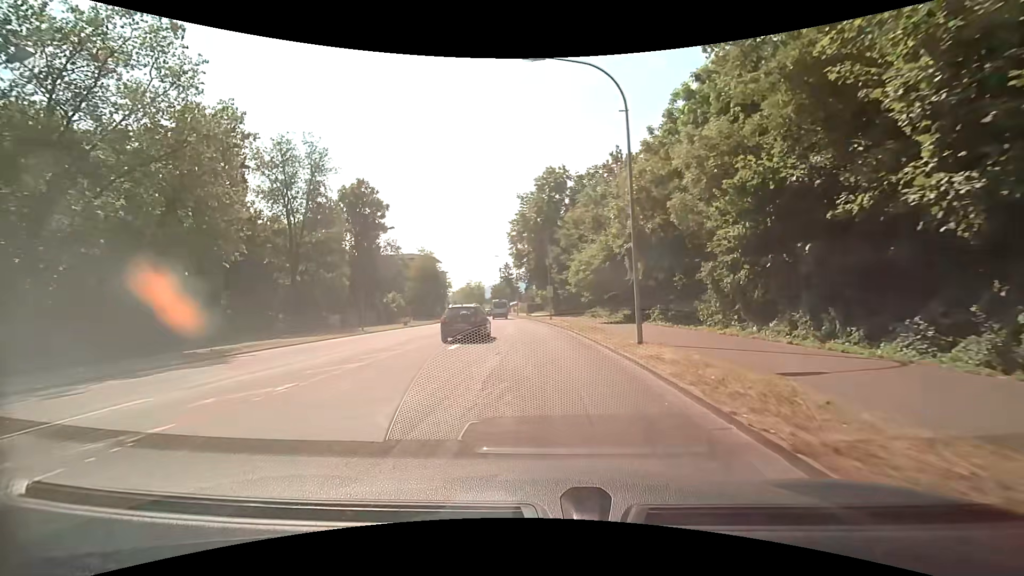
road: secondary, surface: asphalt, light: Day
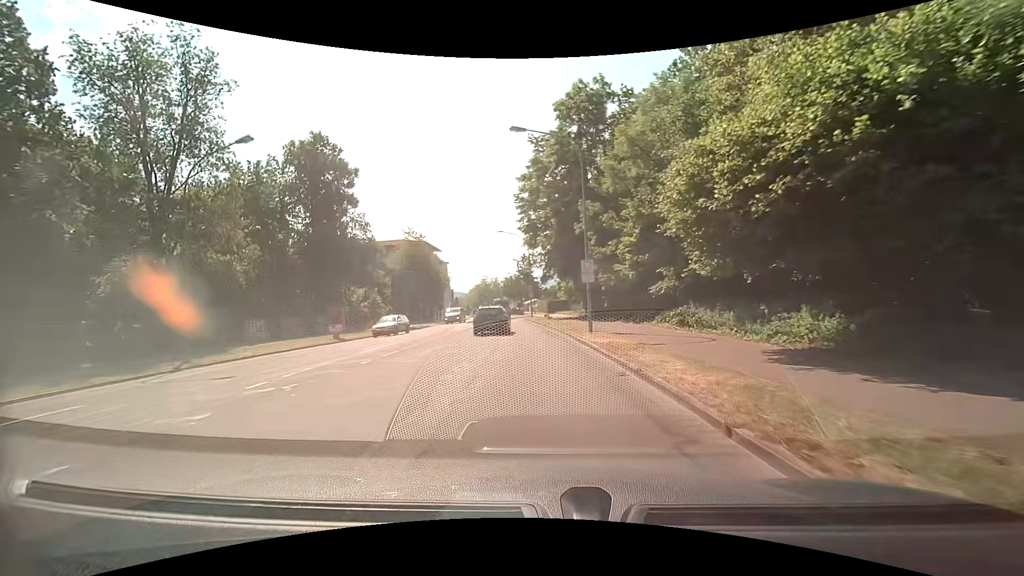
(-0.3, +24.9) m; -3°
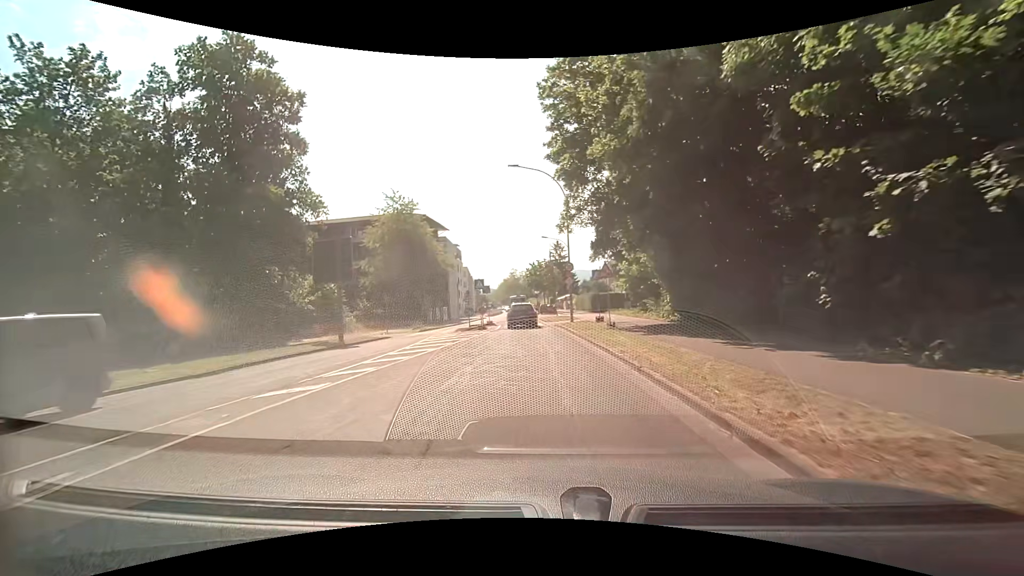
(-0.7, +24.8) m; -3°
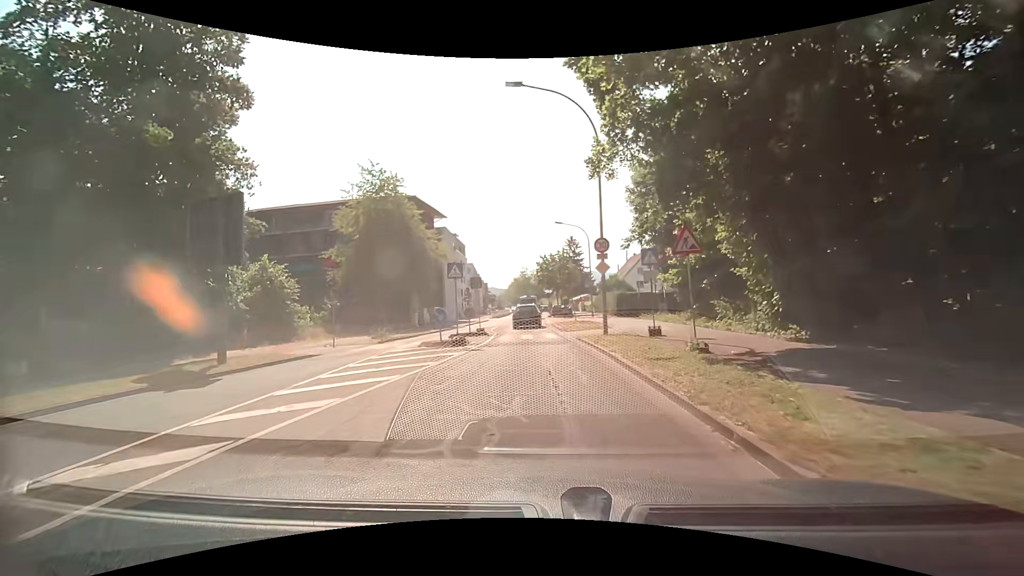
(-0.2, +11.3) m; -2°
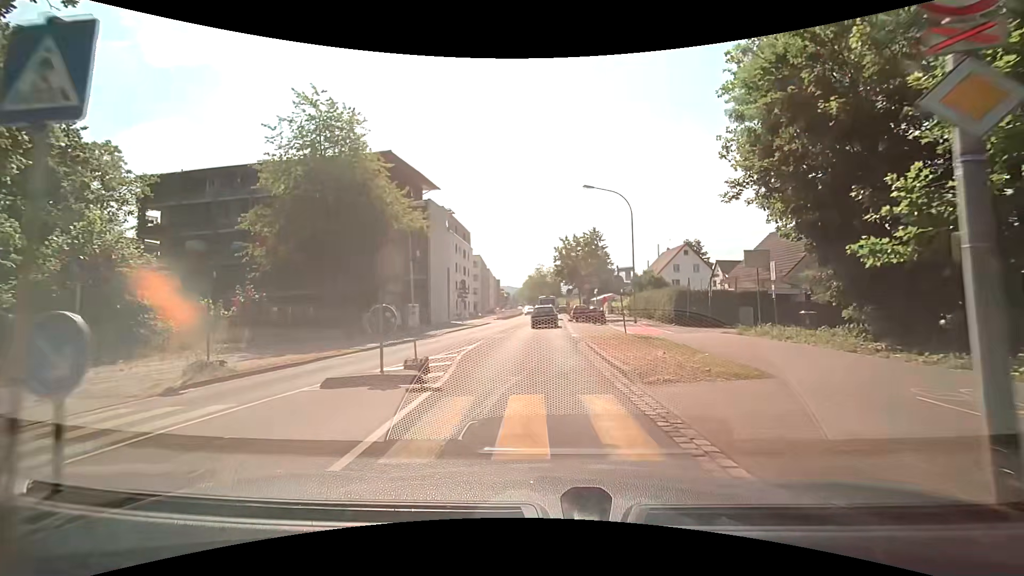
(-0.3, +15.3) m; -3°
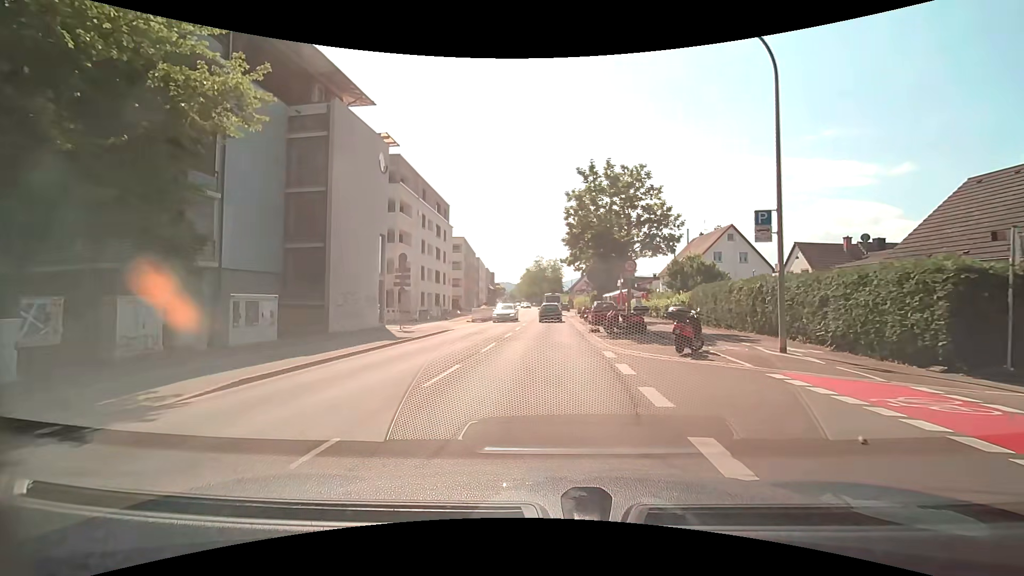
(+0.3, +20.9) m; +2°
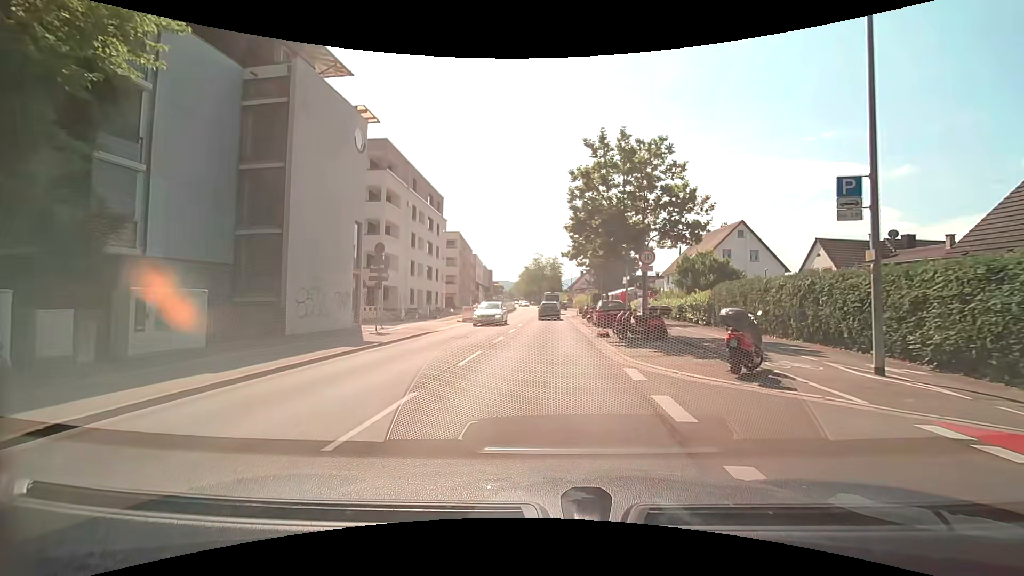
(0.0, +3.8) m; -1°
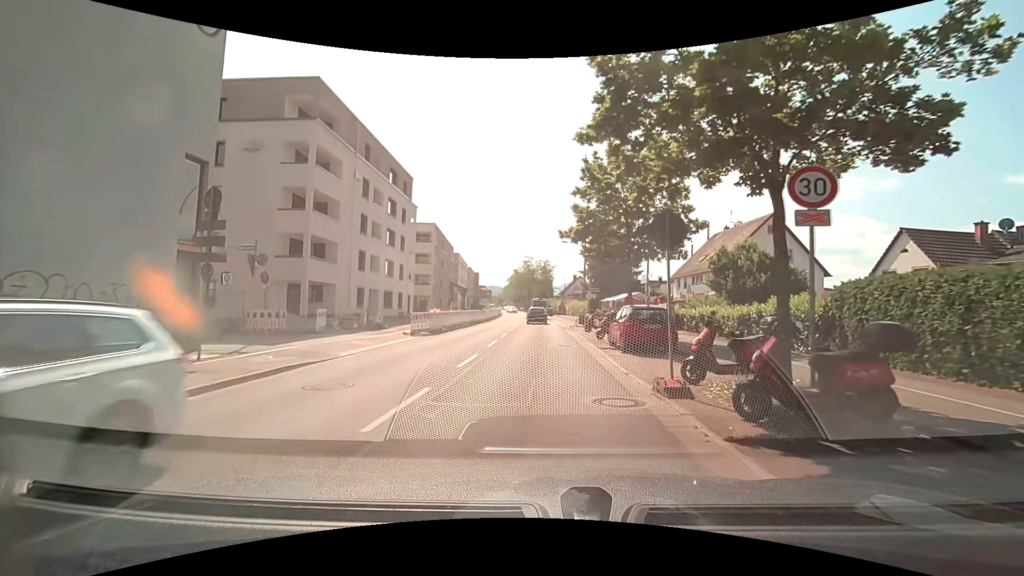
(+0.2, +11.9) m; +1°
(0, +10) (0, +20) (0, +30) (0, +40) (0, +50) (0, +60) (0, +70) (0, +80) (-1, +90) (-2, +100) m
